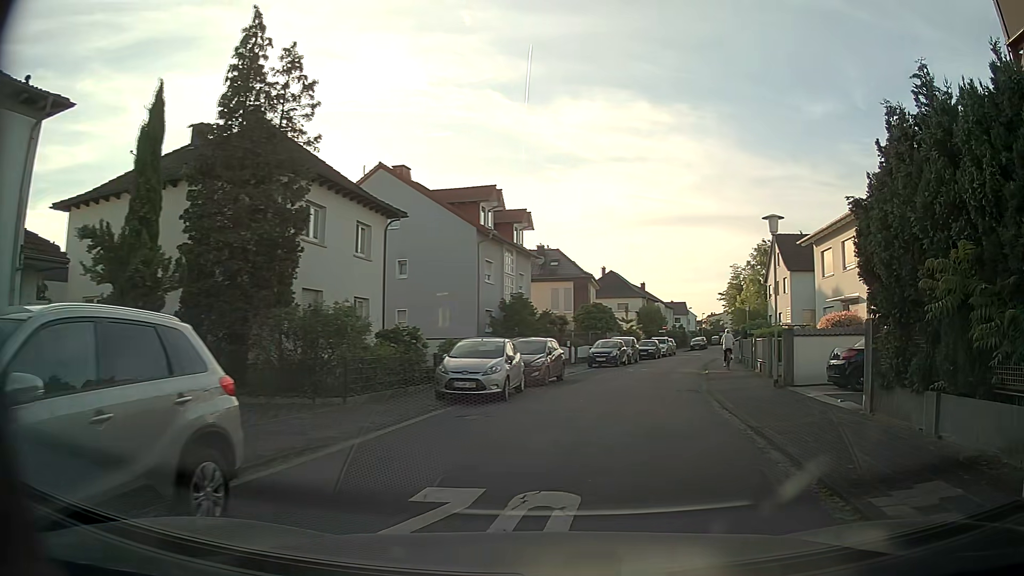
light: Day
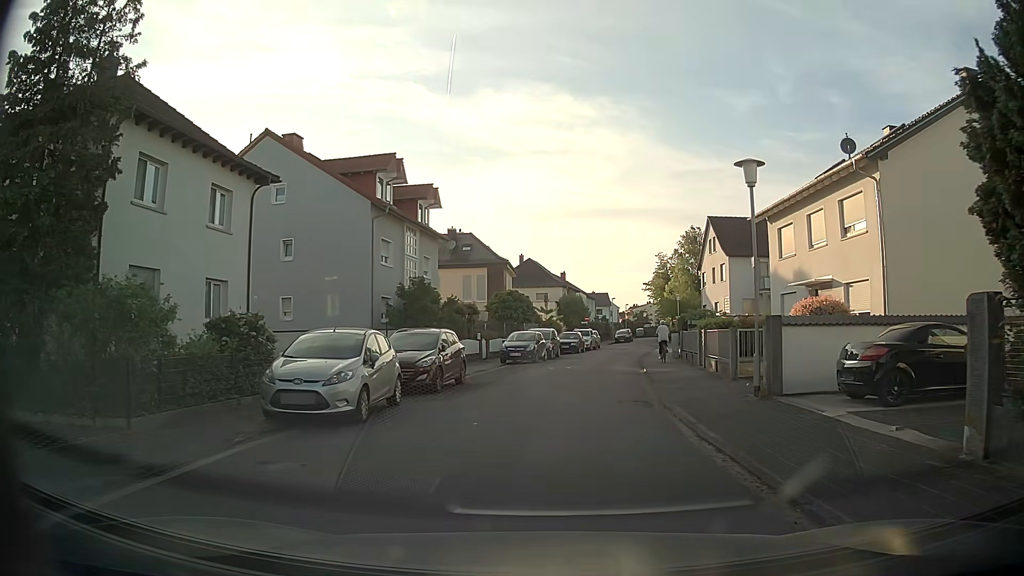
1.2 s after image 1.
(+0.4, +5.5) m; +6°
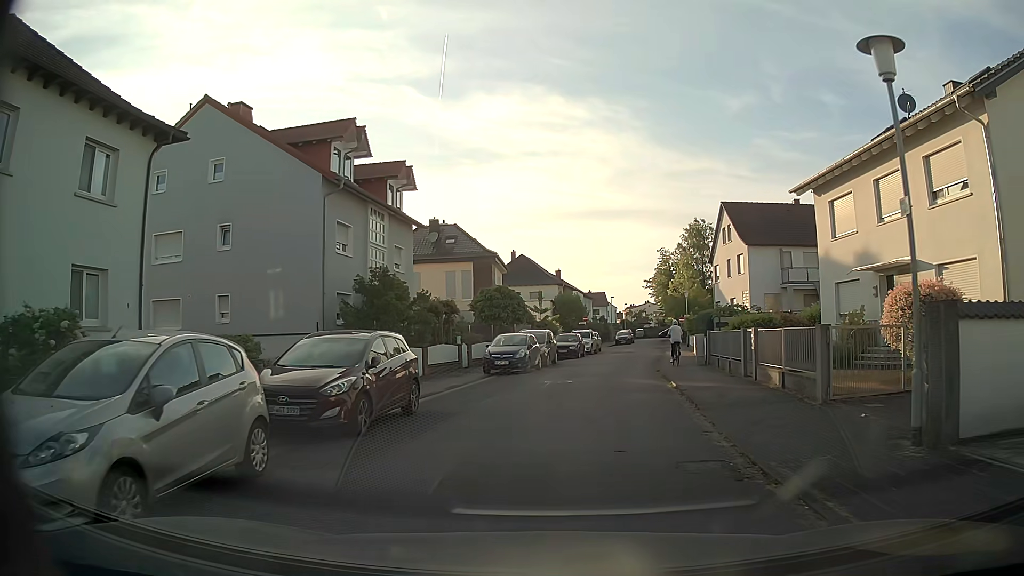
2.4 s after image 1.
(0.0, +6.4) m; 0°
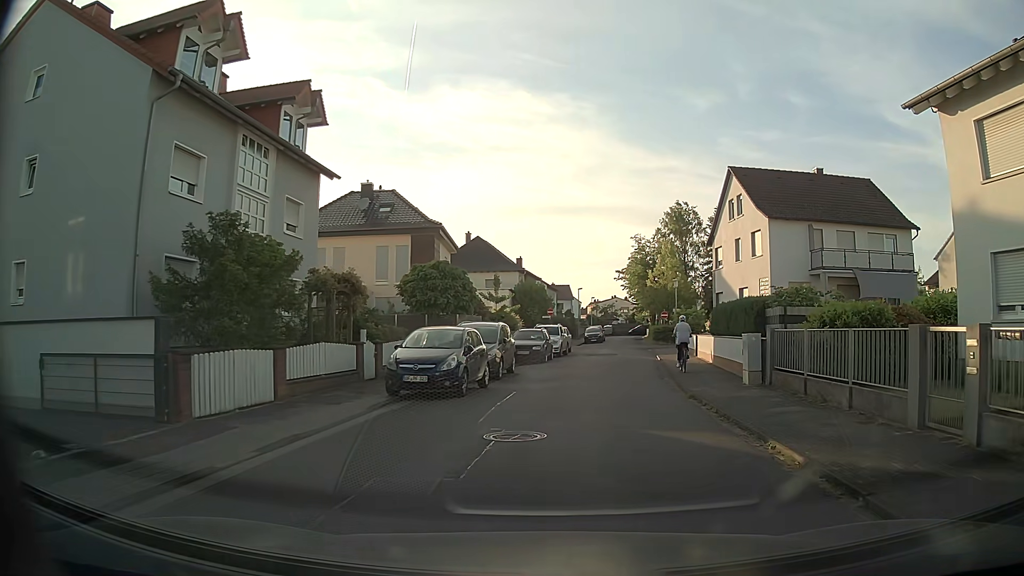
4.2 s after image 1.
(+0.1, +10.8) m; +2°
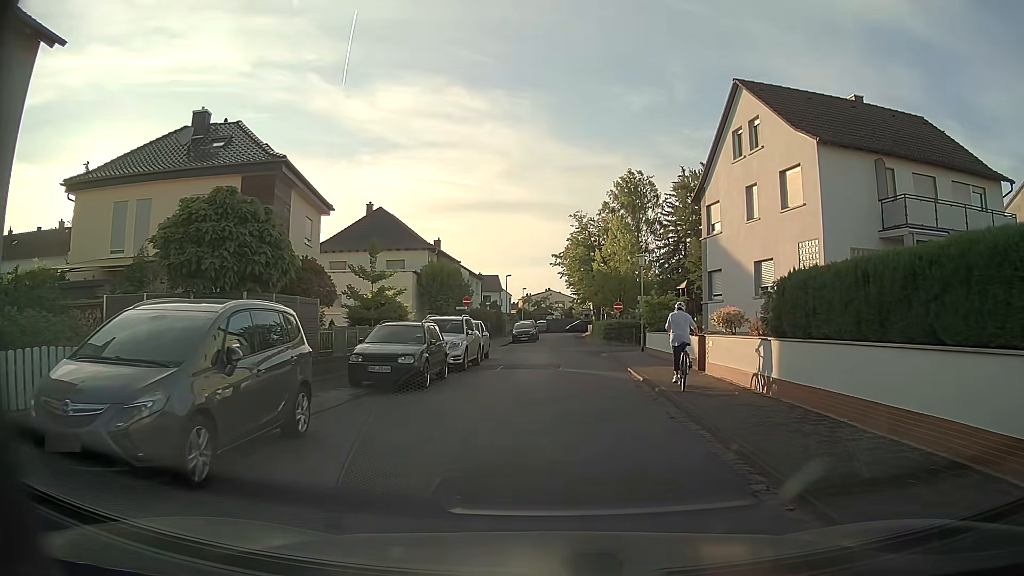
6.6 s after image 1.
(+1.1, +14.2) m; +7°
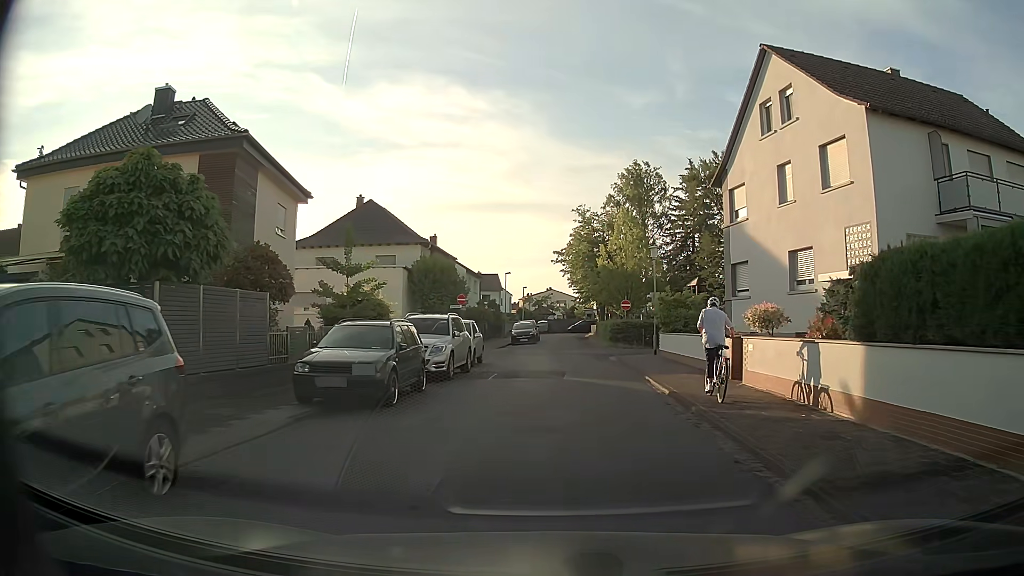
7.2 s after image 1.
(0.0, +3.4) m; -1°
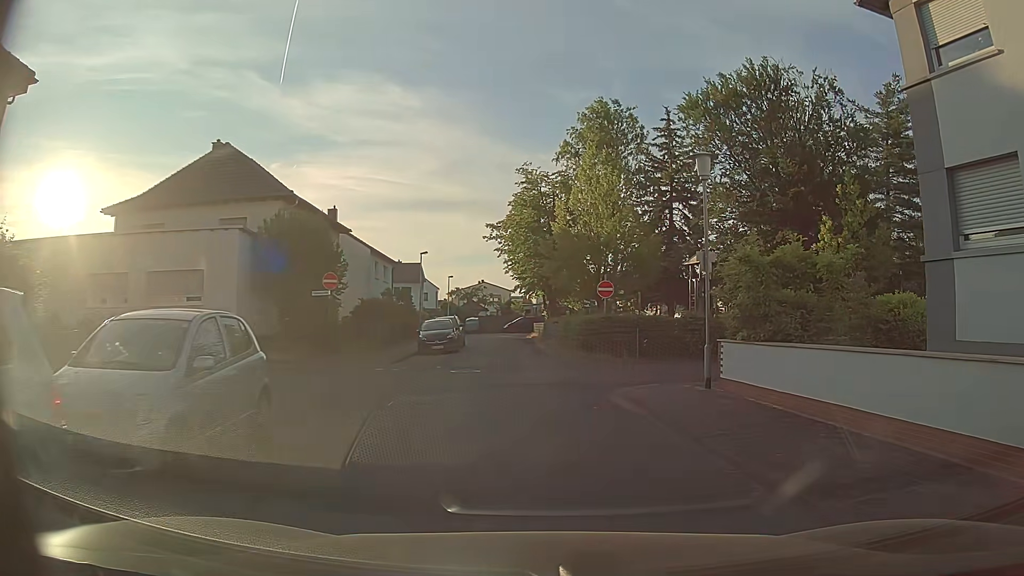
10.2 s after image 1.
(+0.3, +16.5) m; +7°
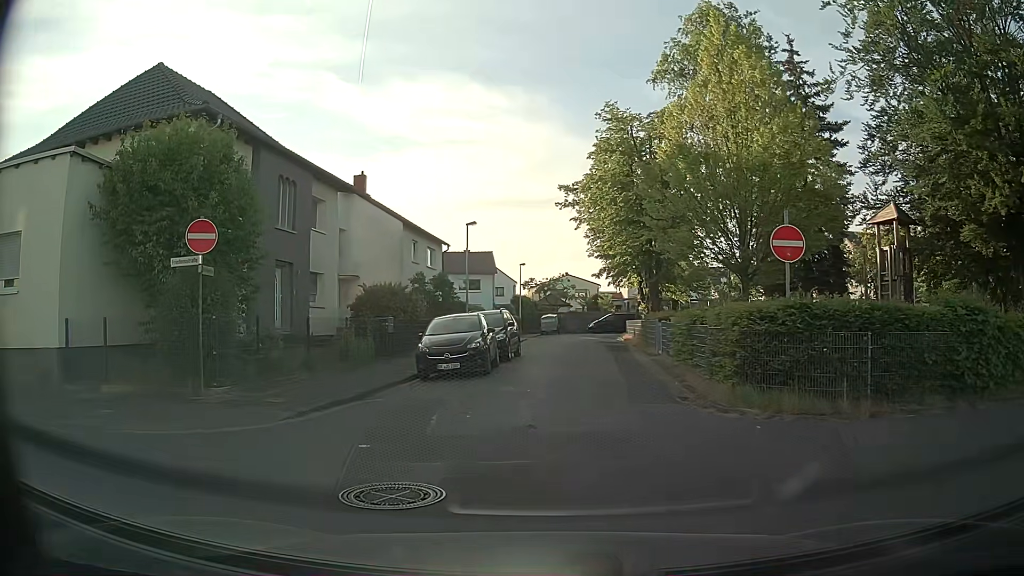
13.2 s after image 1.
(-0.5, +13.1) m; -10°
